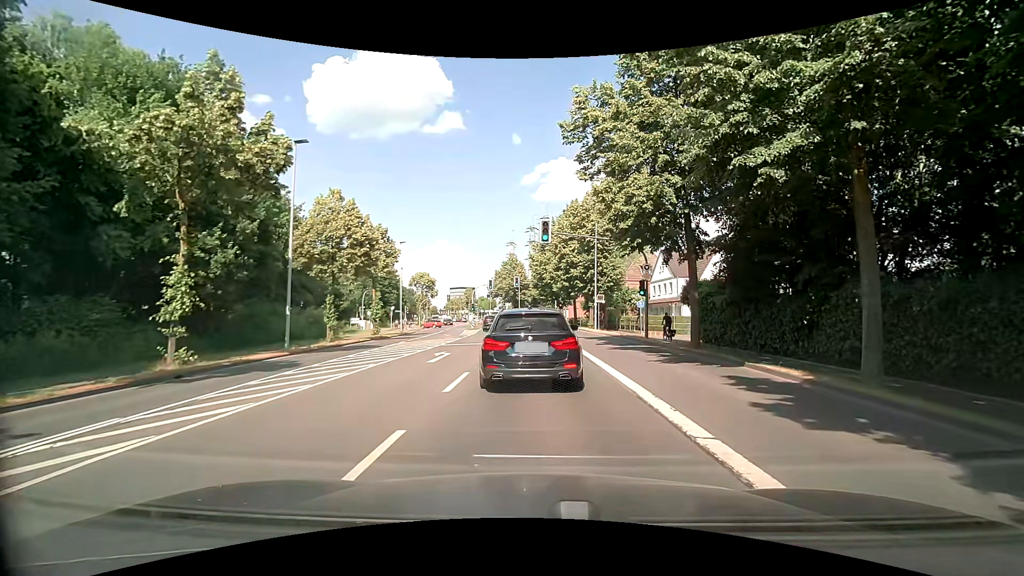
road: secondary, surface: asphalt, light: Day
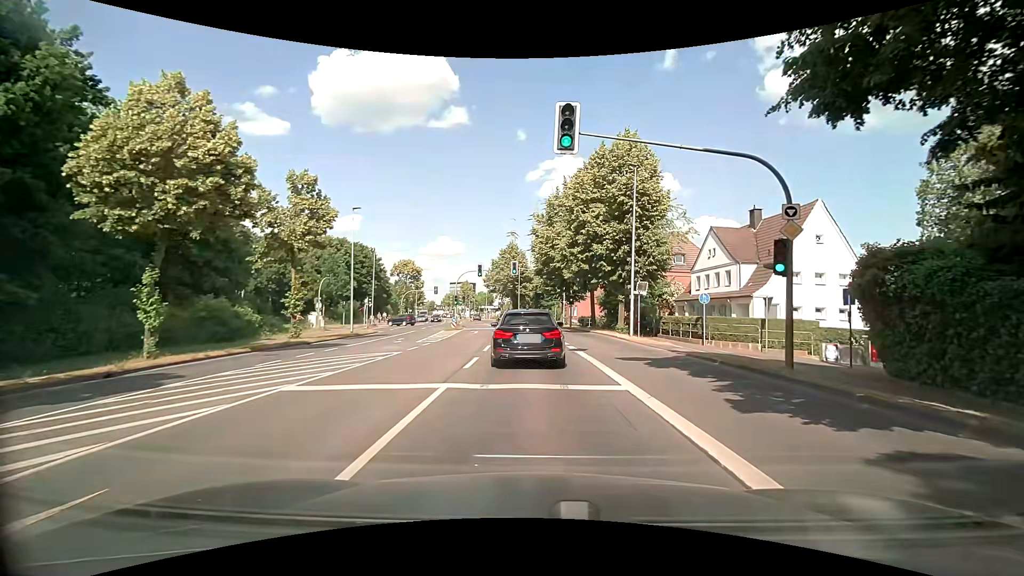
(-0.2, +16.4) m; 0°
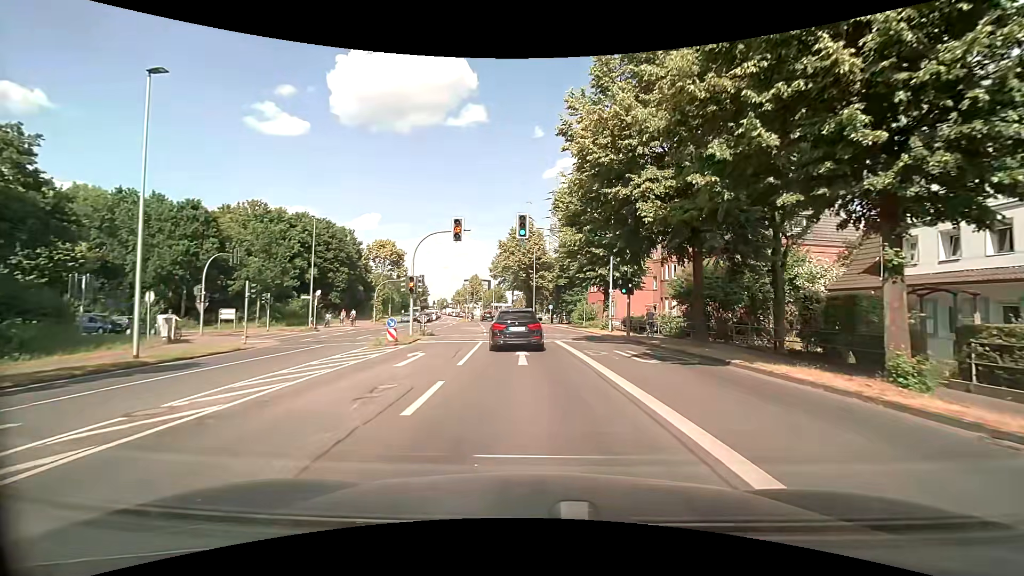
(-0.5, +24.1) m; -2°
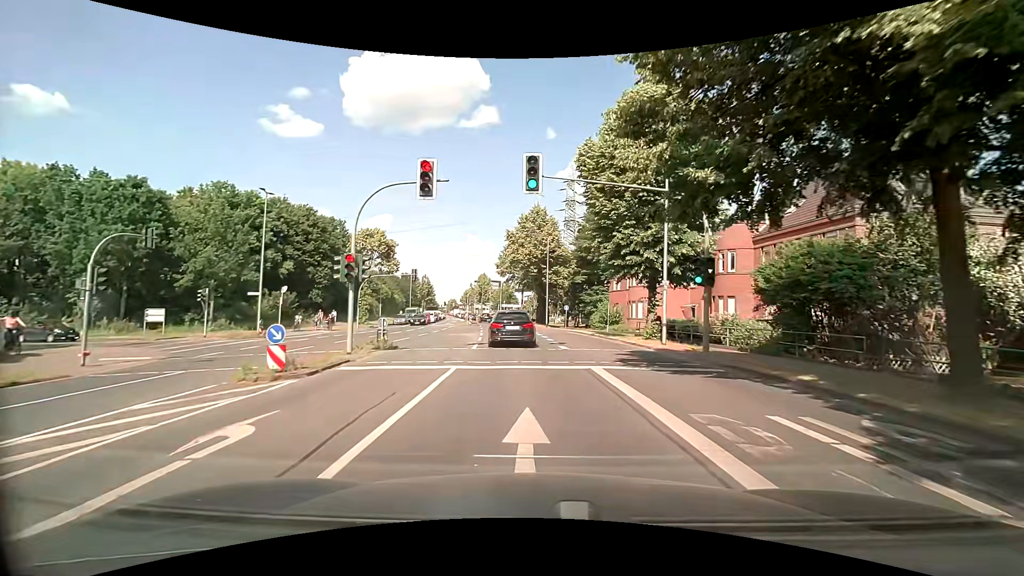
(-0.1, +10.6) m; -1°
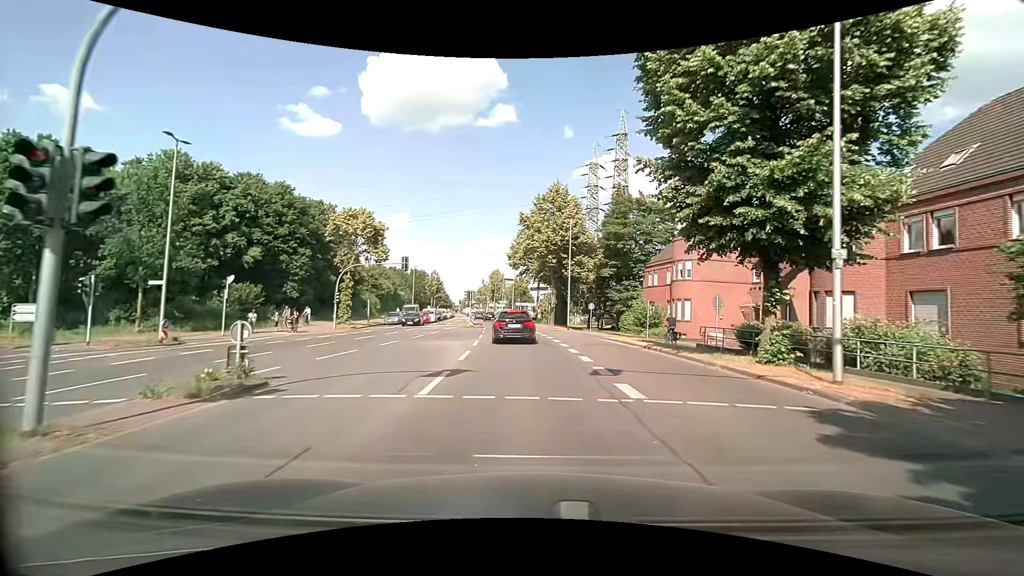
(-0.2, +11.0) m; -2°
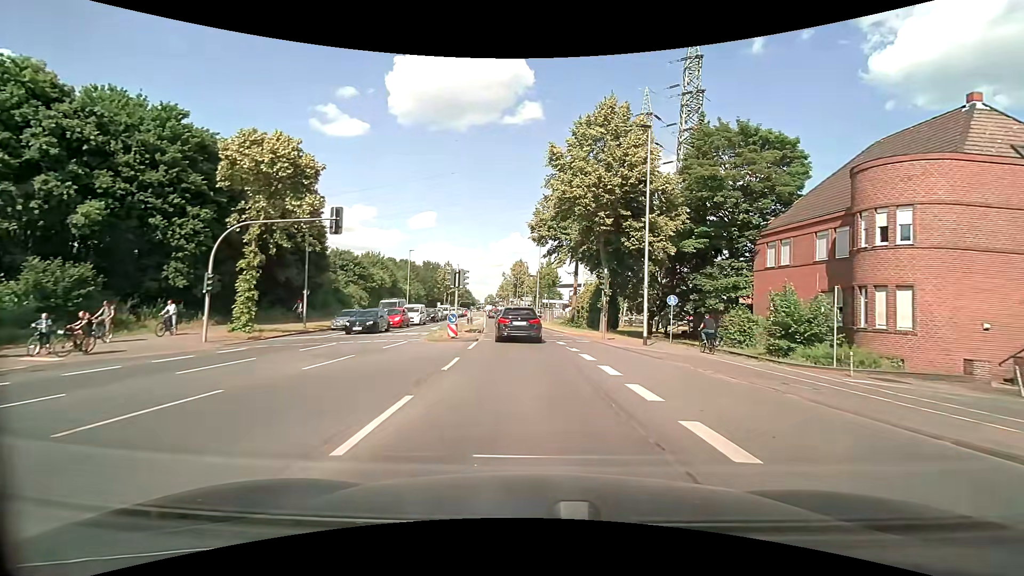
(-0.6, +21.4) m; -3°
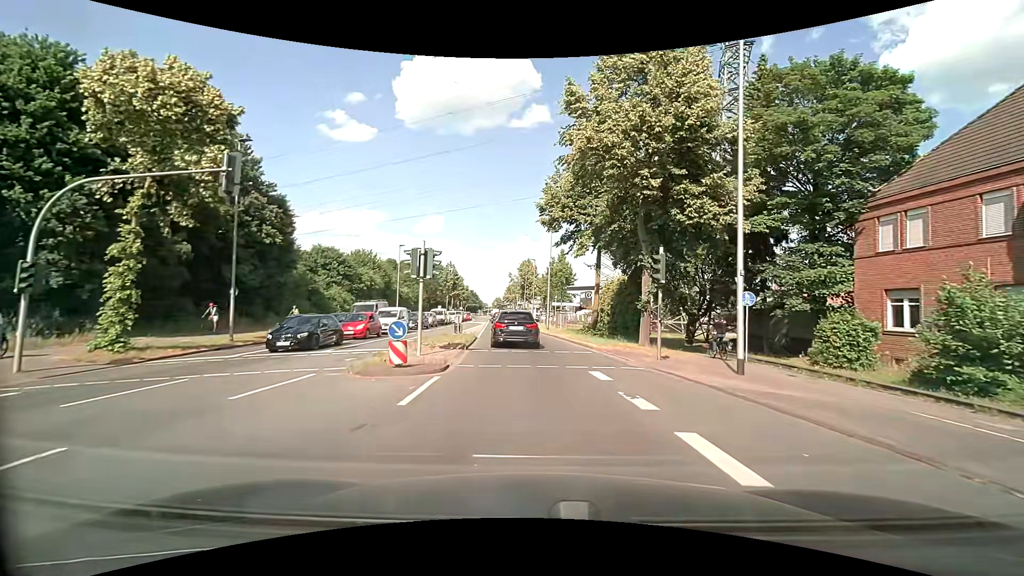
(0.0, +9.4) m; 0°
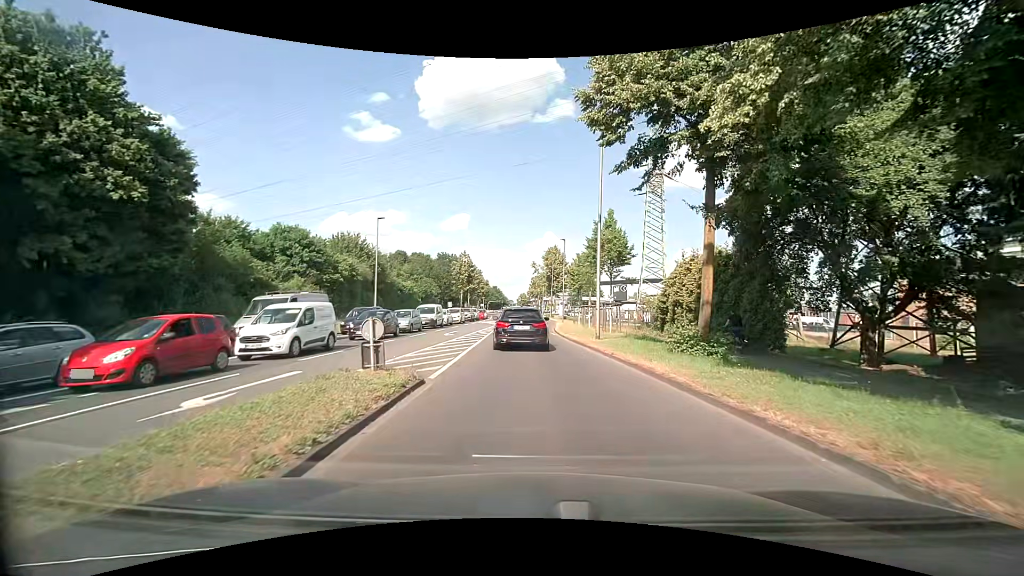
(-0.5, +17.1) m; -3°
